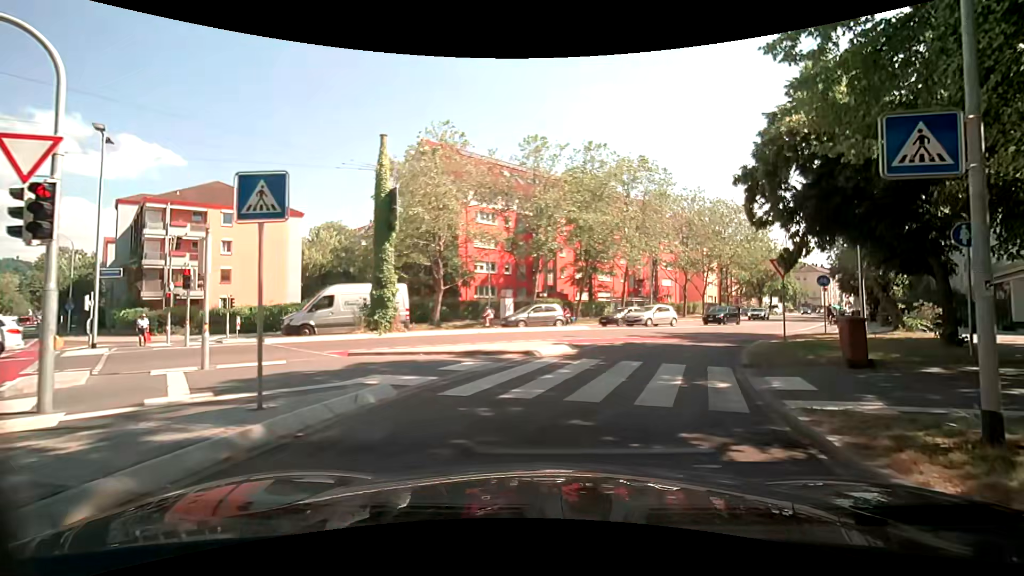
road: secondary_link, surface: asphalt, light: Day
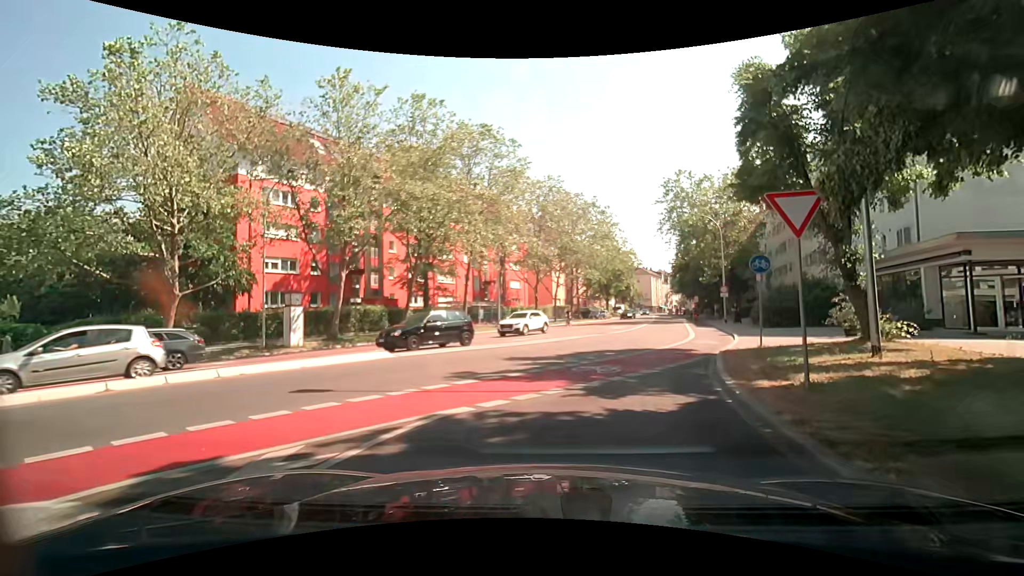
(+2.0, +12.1) m; +17°
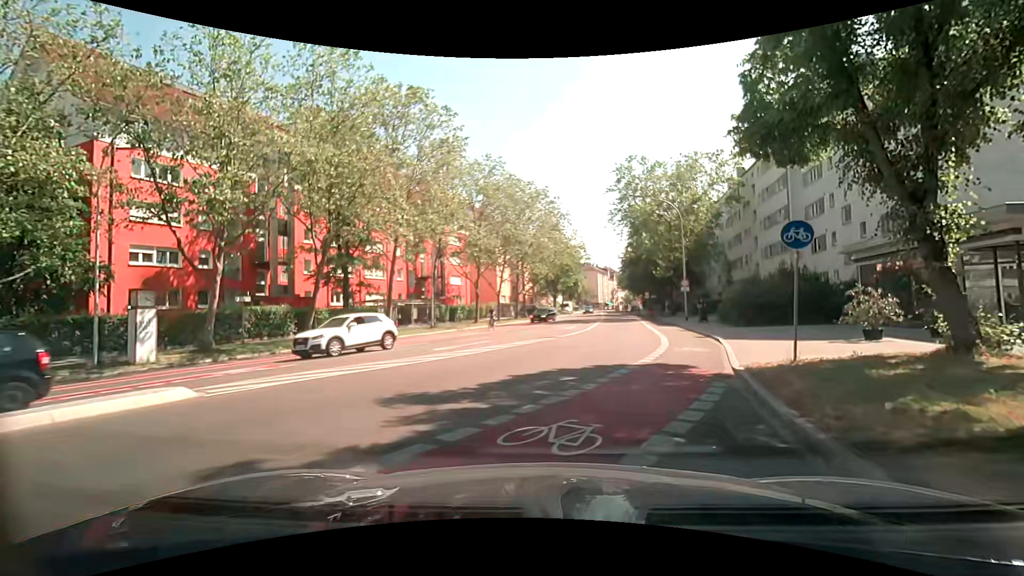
(+0.2, +6.3) m; +4°
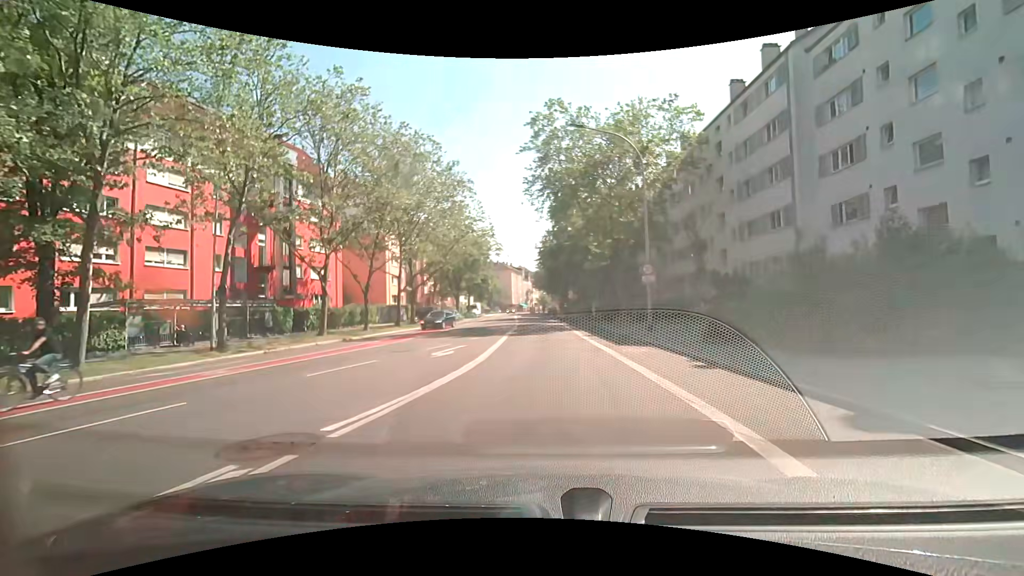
(+2.1, +16.7) m; +12°
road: secondary
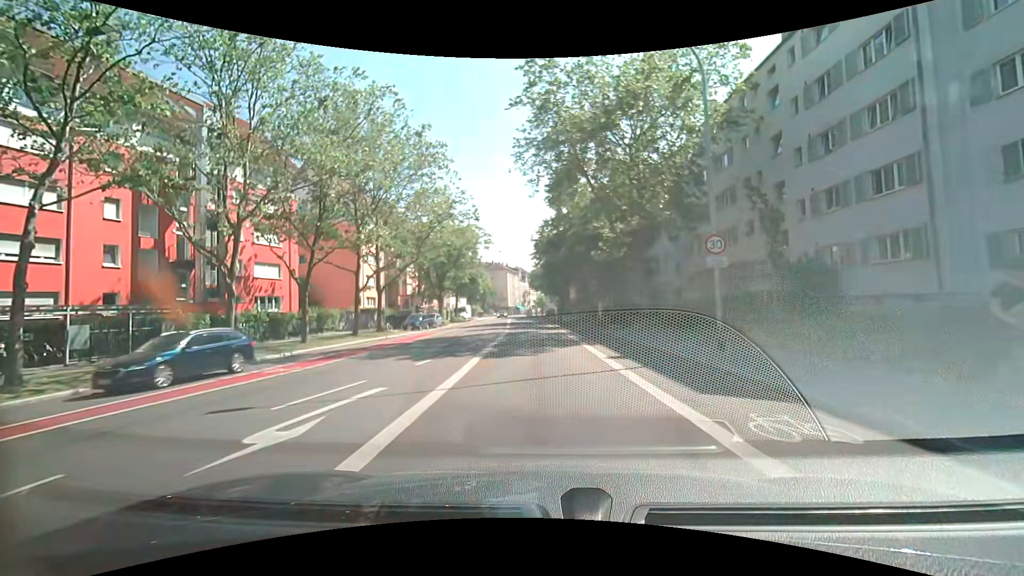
(-0.1, +9.5) m; -1°
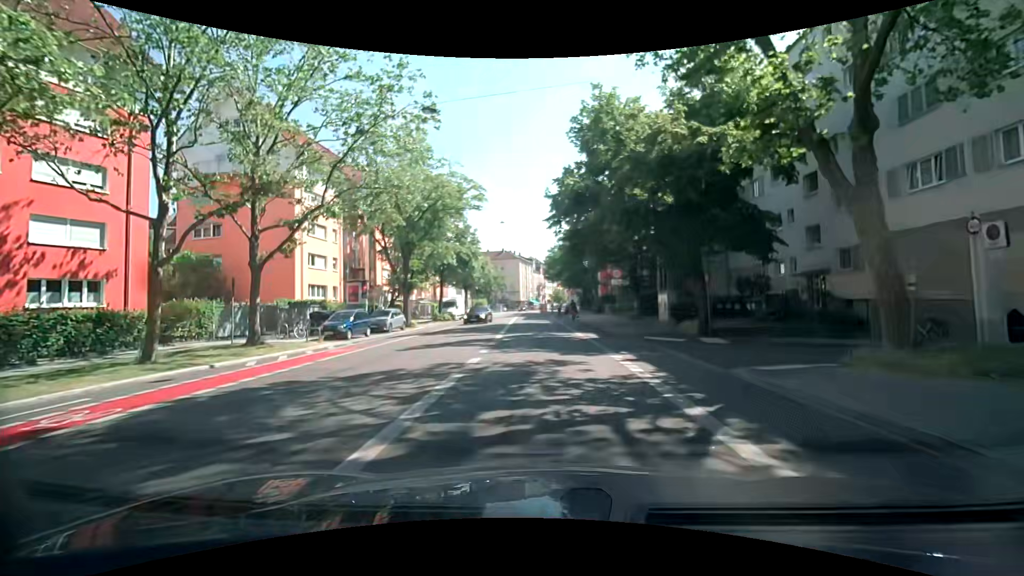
(-0.3, +19.7) m; -2°
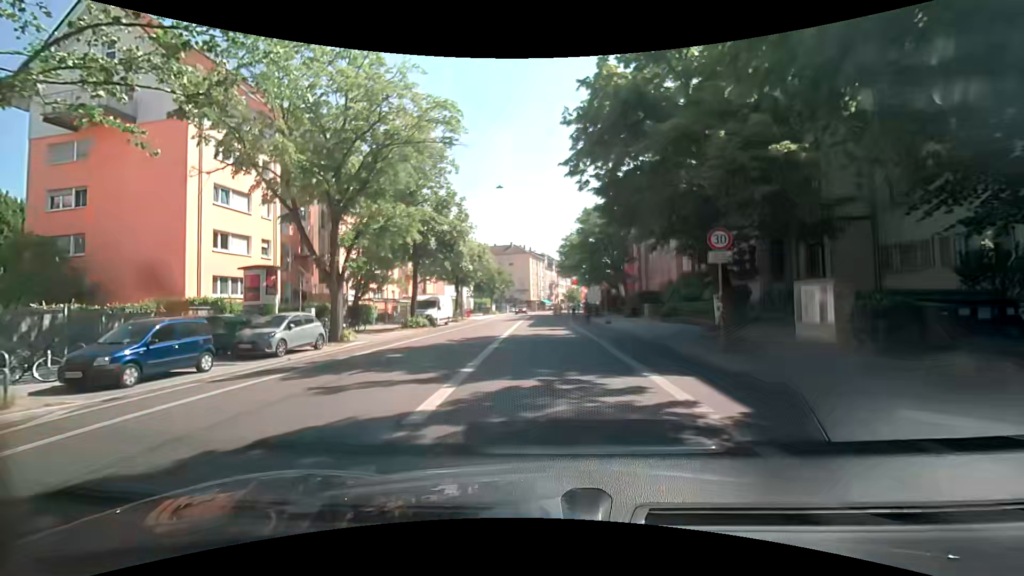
(-0.2, +14.5) m; -2°
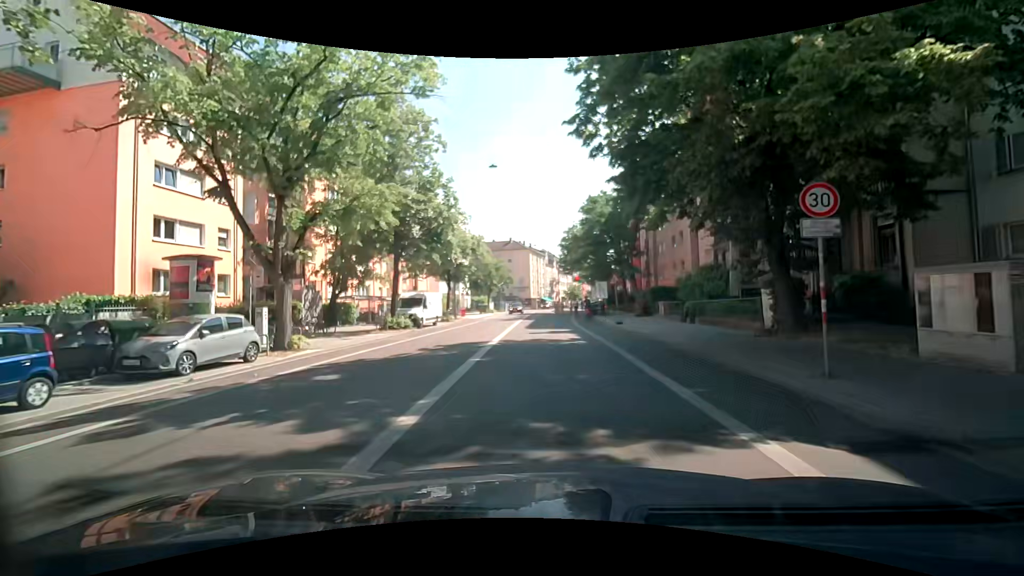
(+0.1, +4.7) m; +2°
(0, +10) (0, +20) (-1, +30) (-1, +40) (-1, +50) (-2, +60) (-2, +70) (-2, +80) (-1, +90) (0, +100) m
